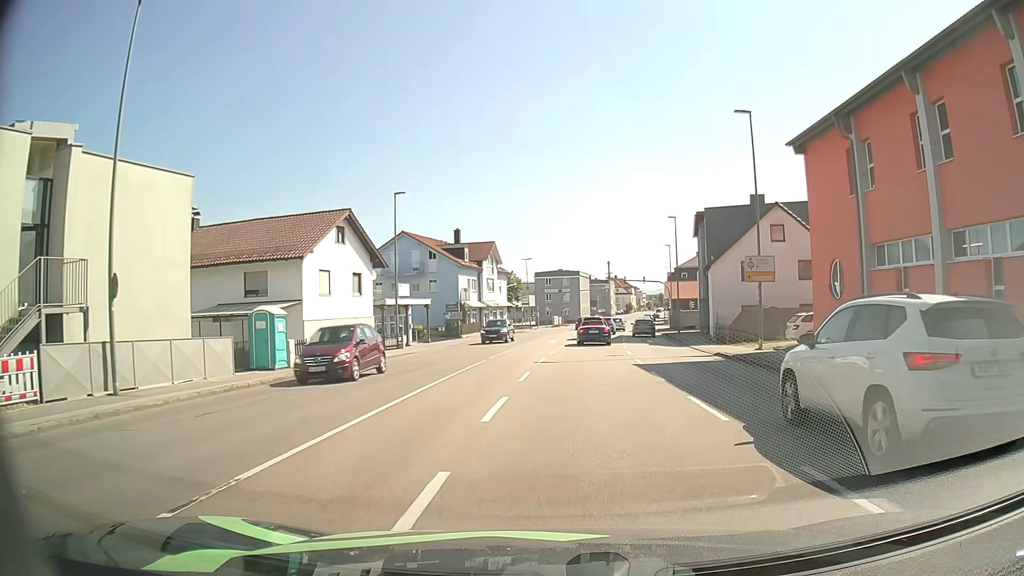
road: tertiary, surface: asphalt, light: Day
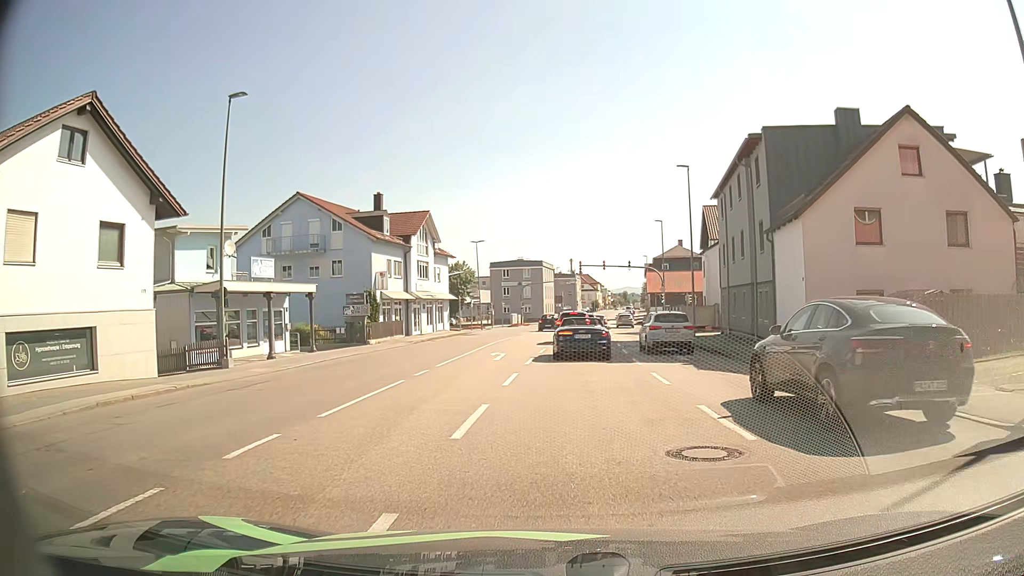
(+0.6, +19.5) m; +4°
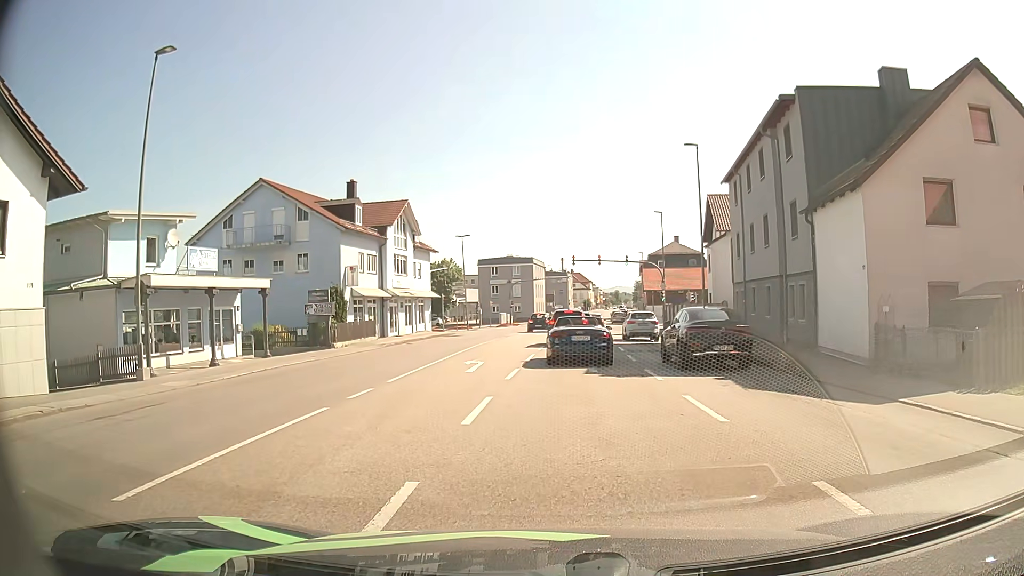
(0.0, +4.9) m; 0°
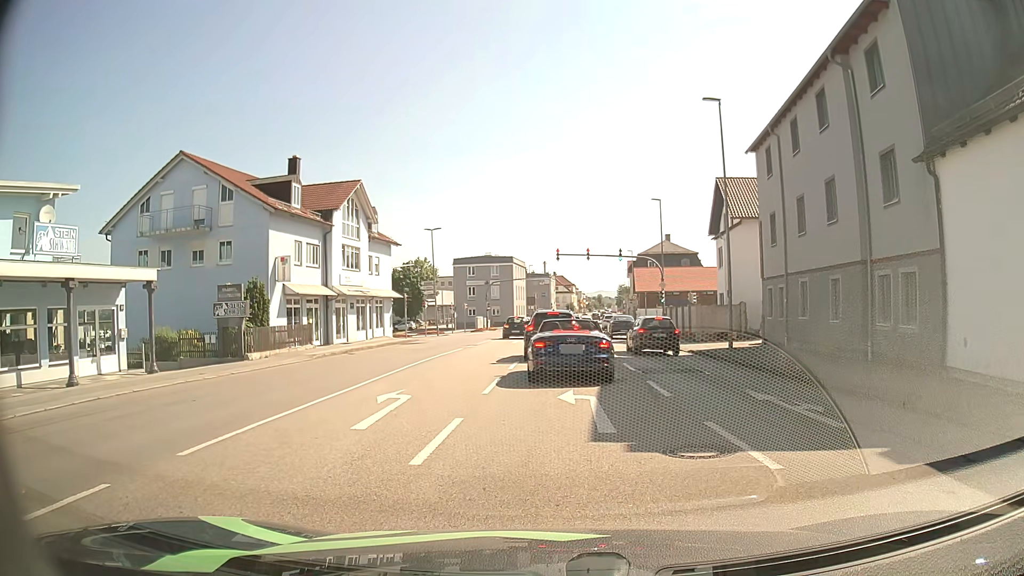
(+0.1, +8.3) m; +2°
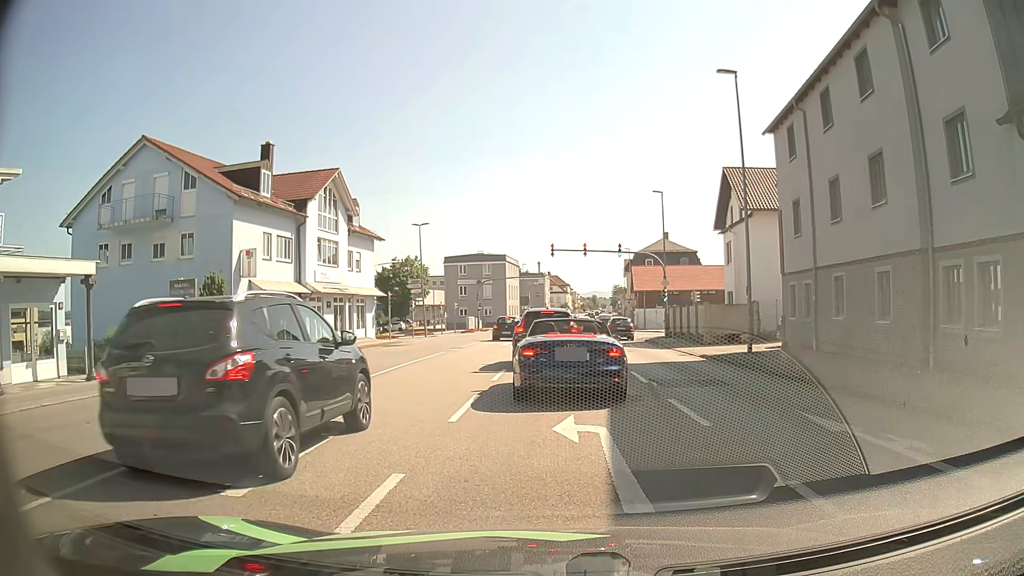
(0.0, +3.4) m; 0°
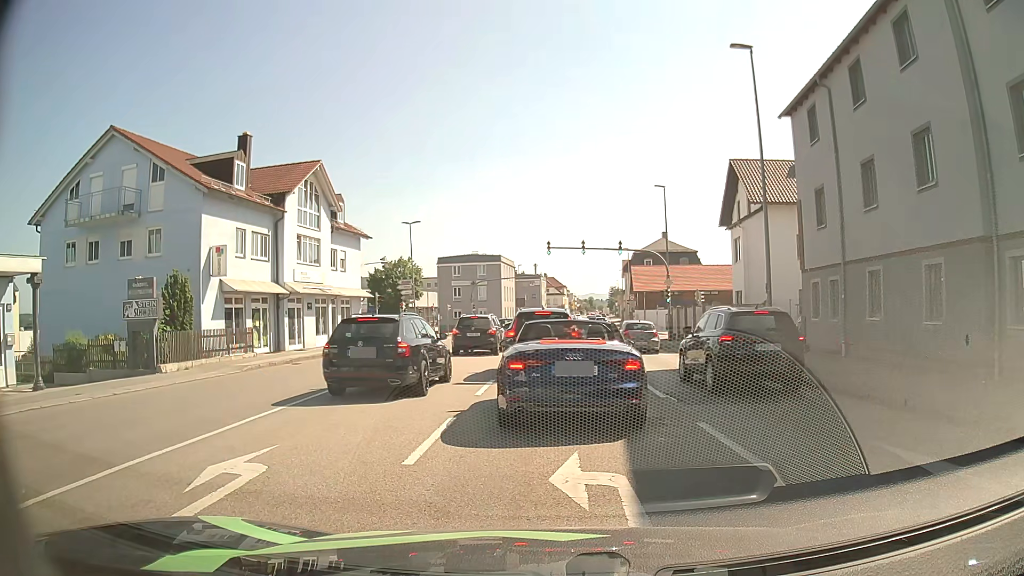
(0.0, +2.5) m; -1°
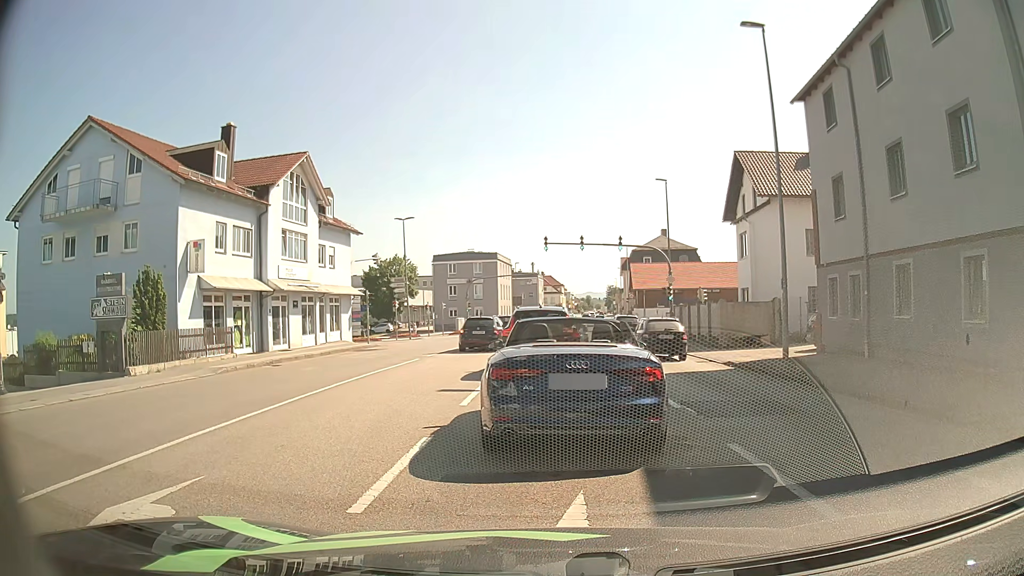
(0.0, +1.7) m; 0°
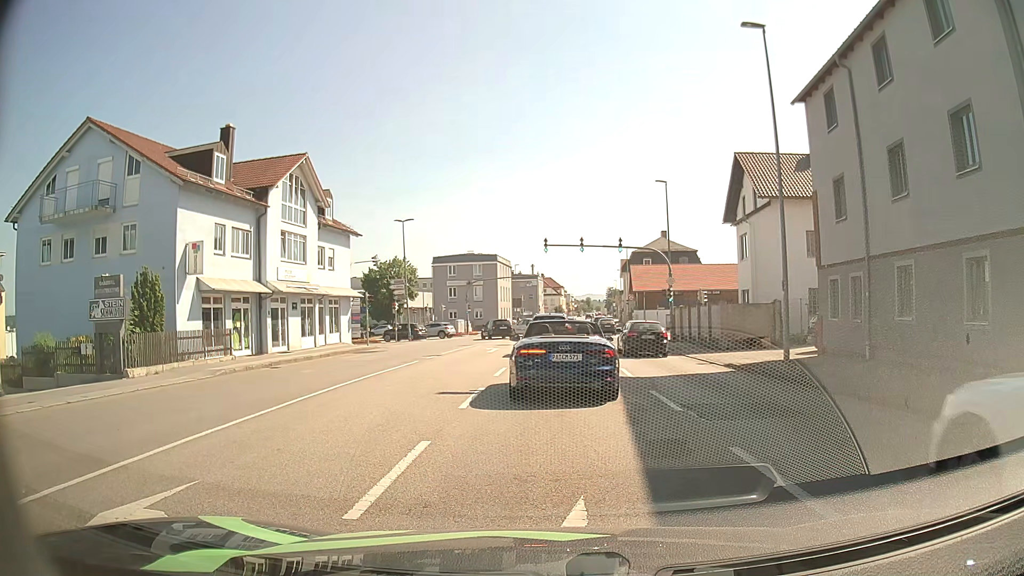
(0.0, +0.2) m; 0°
(0, +10) (+1, +20) (+1, +30) (+2, +40) (+2, +50) (-2, +59) (-9, +65) (-19, +67) (-29, +67) (-39, +67) m
